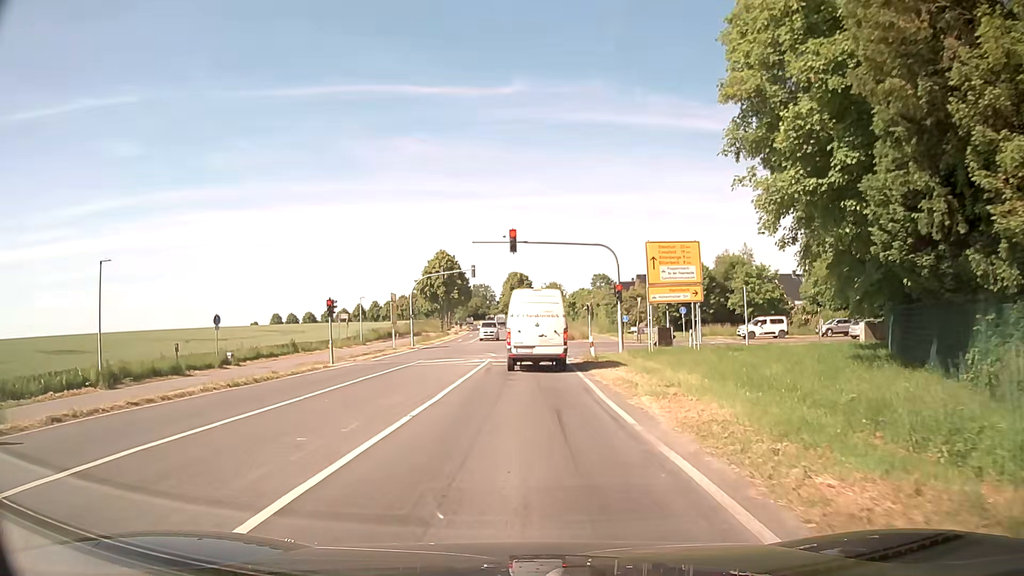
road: secondary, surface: asphalt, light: Day
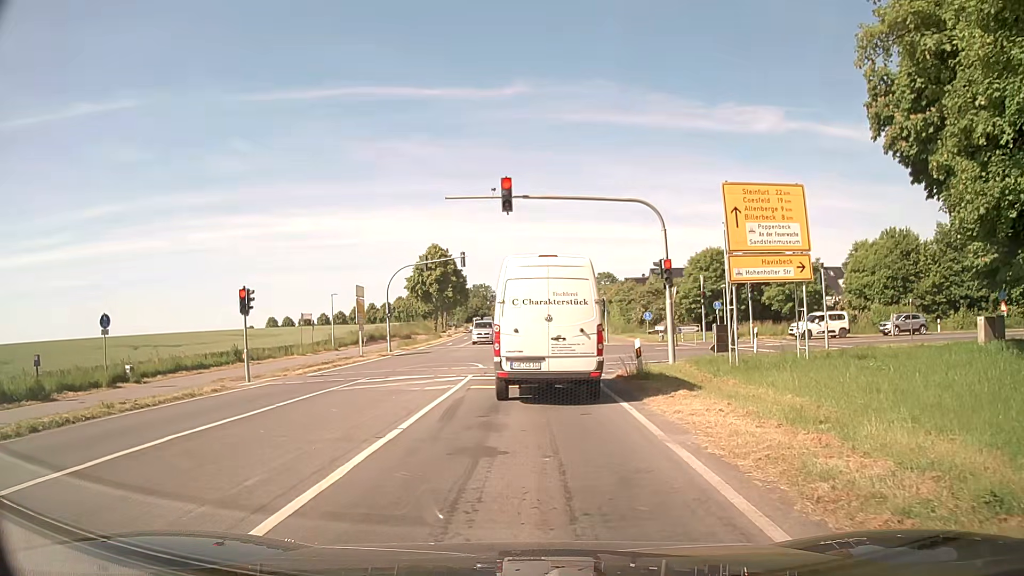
(-0.1, +11.0) m; 0°
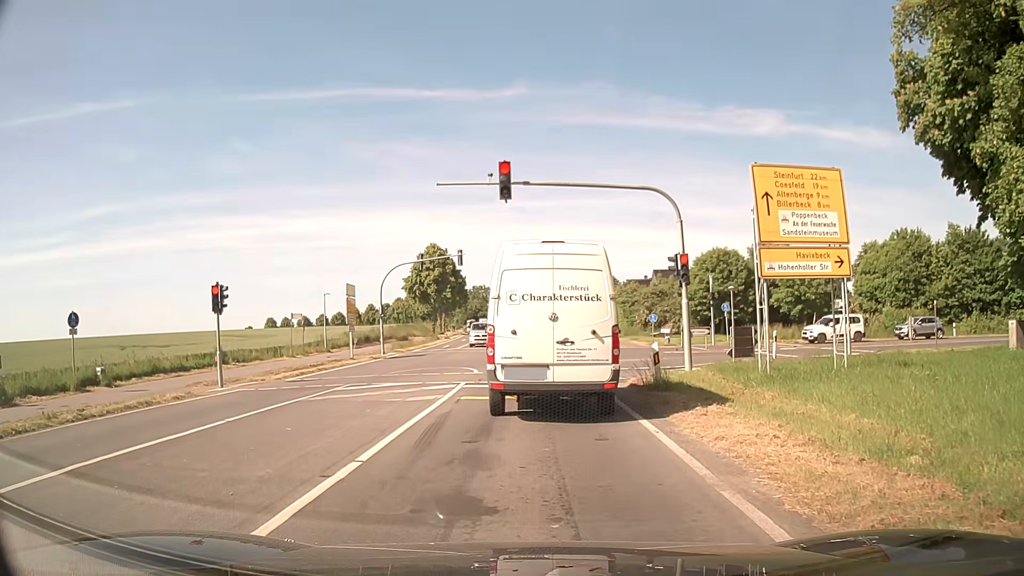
(0.0, +2.2) m; -2°
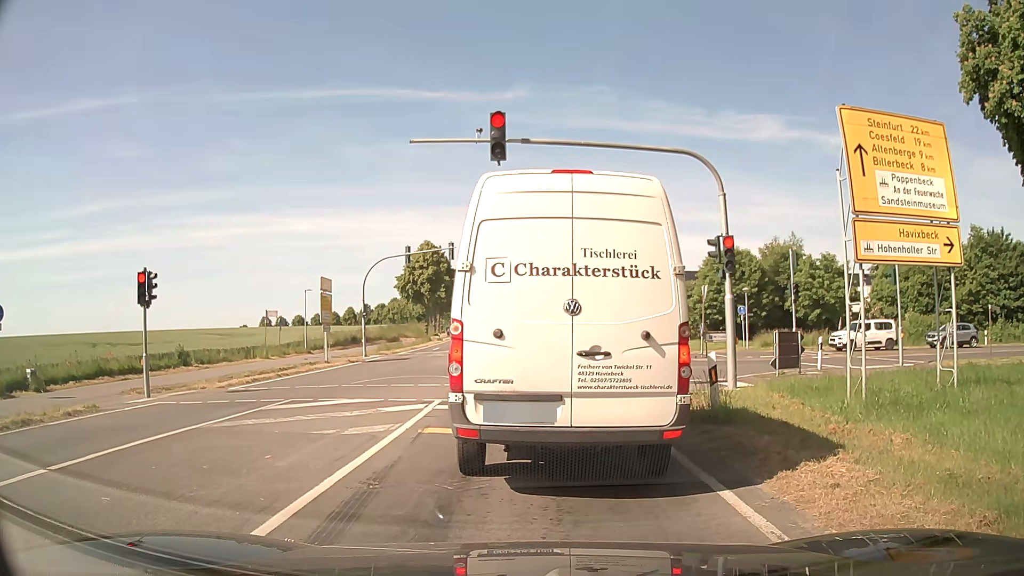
(0.0, +4.3) m; 0°
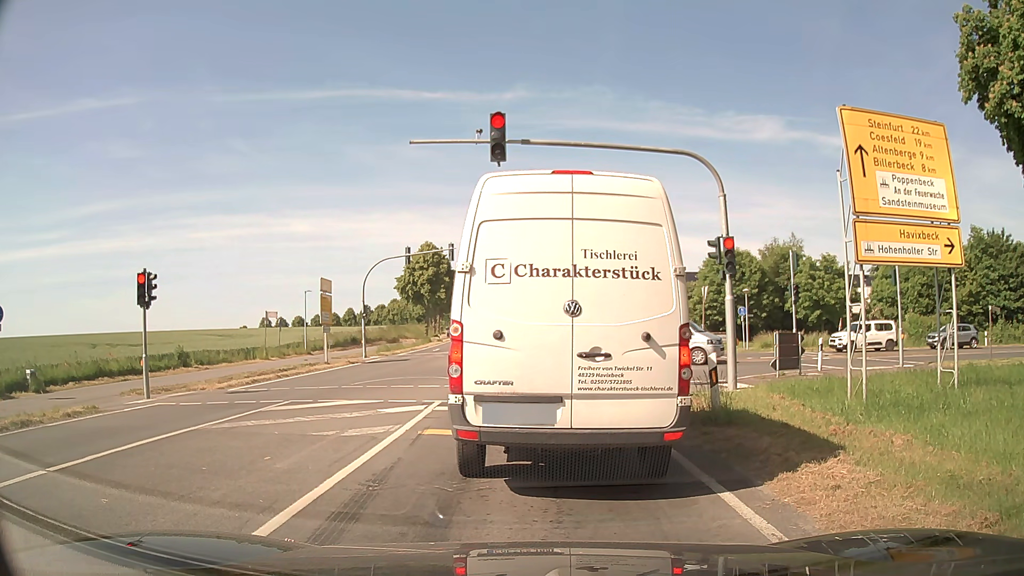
(0.0, +0.1) m; 0°
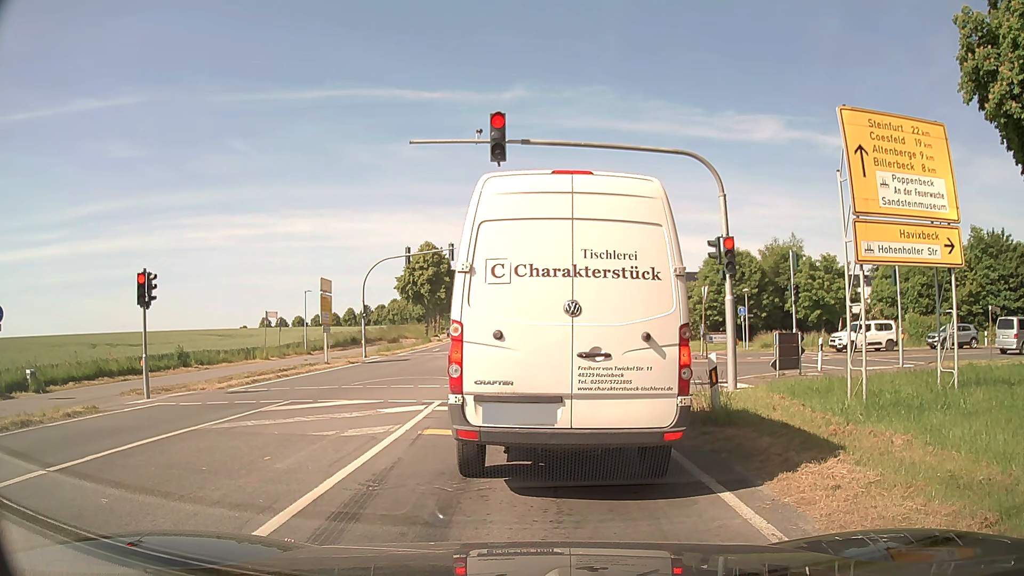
(0.0, 0.0) m; 0°
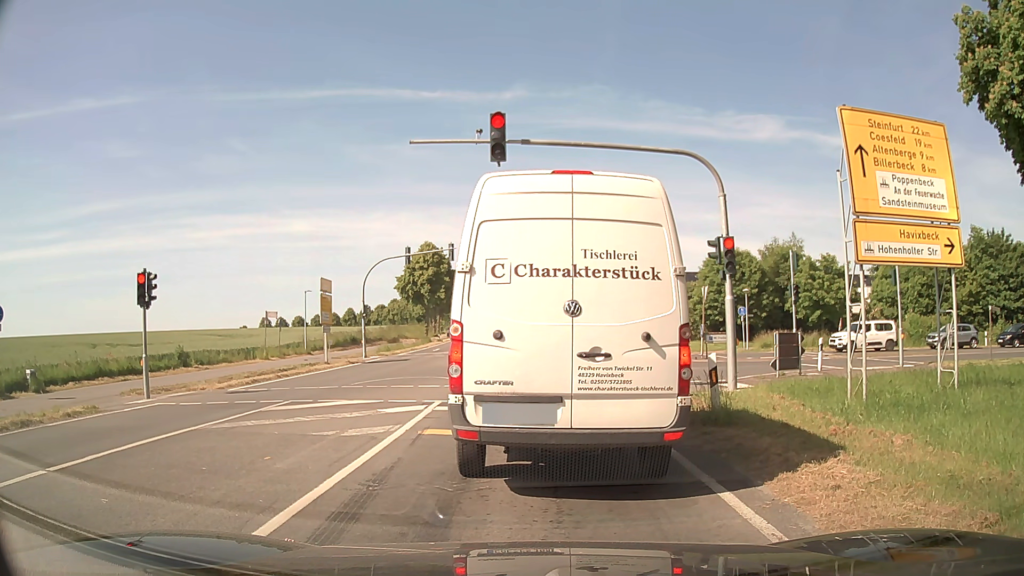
(0.0, 0.0) m; 0°
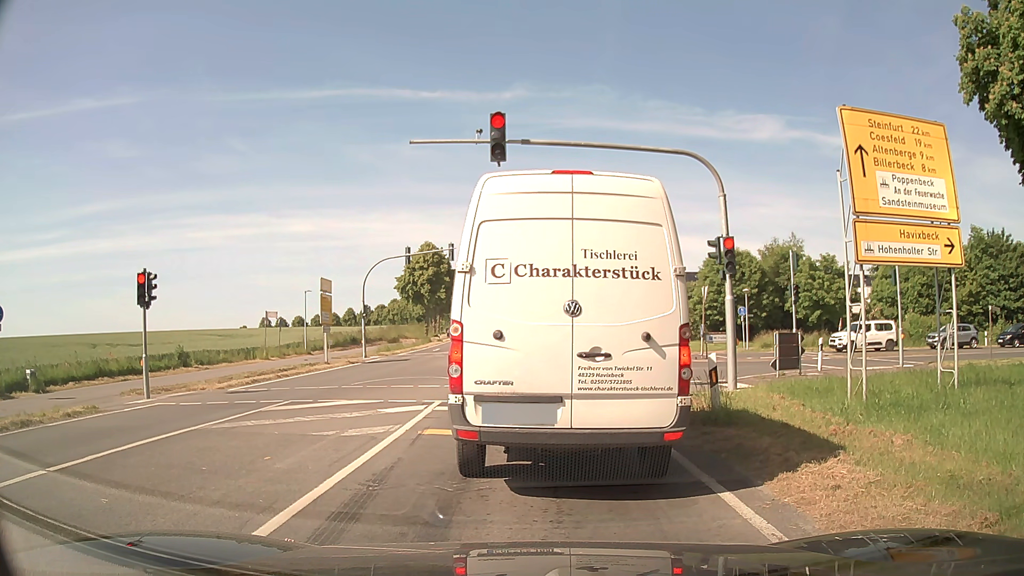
(0.0, 0.0) m; 0°
